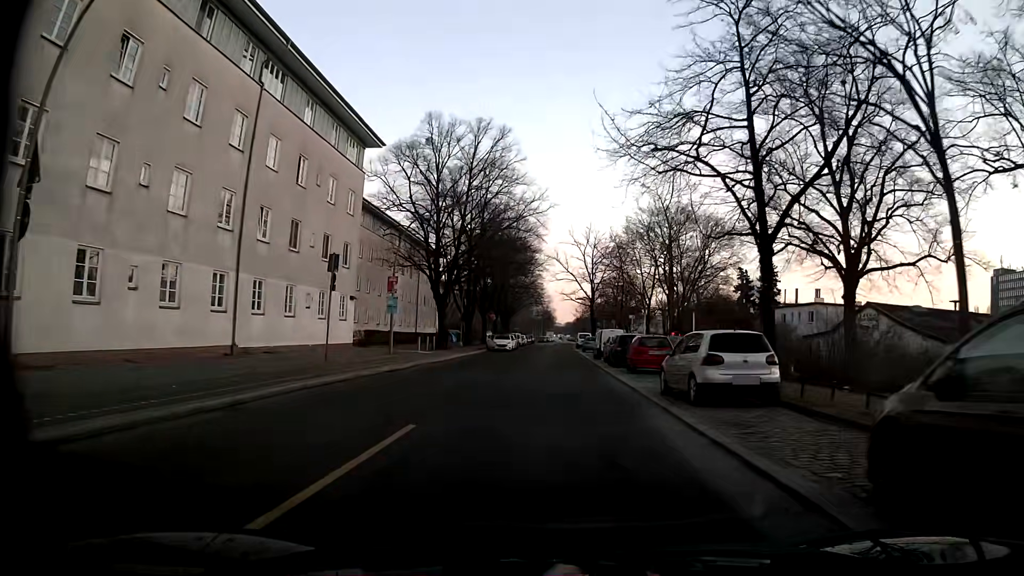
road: residential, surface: asphalt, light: Day
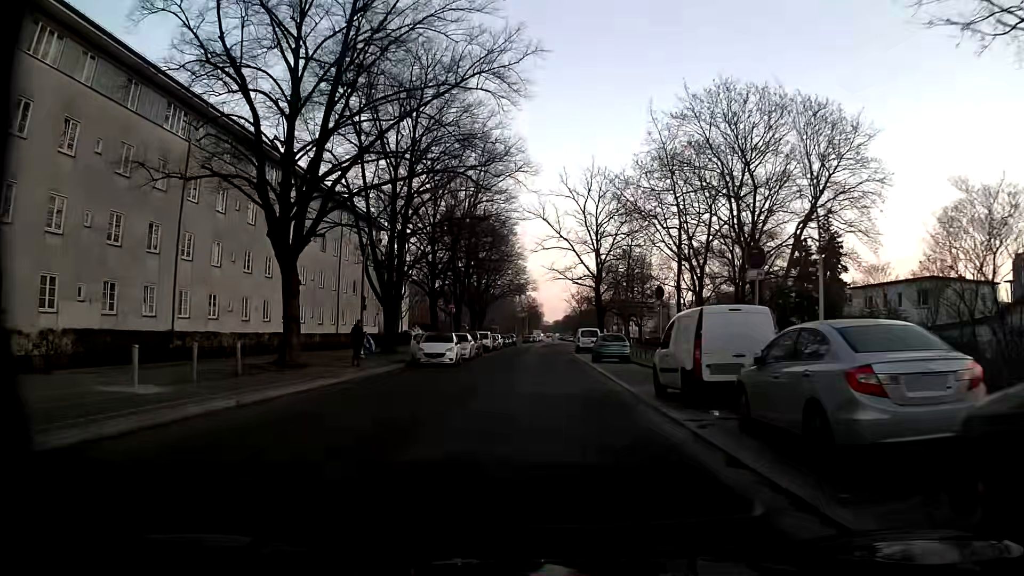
(+0.6, +28.9) m; +2°
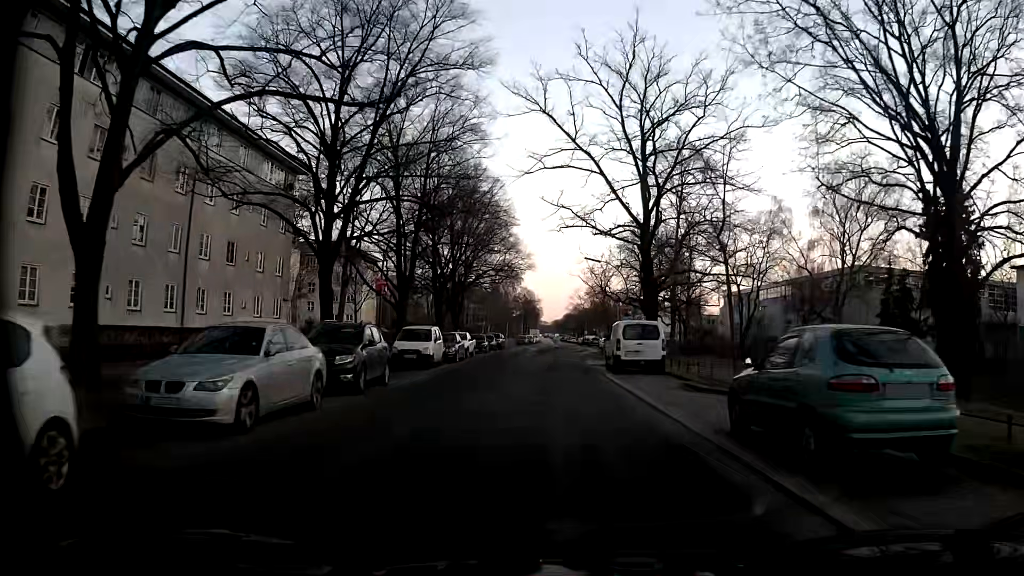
(-0.6, +26.7) m; -1°
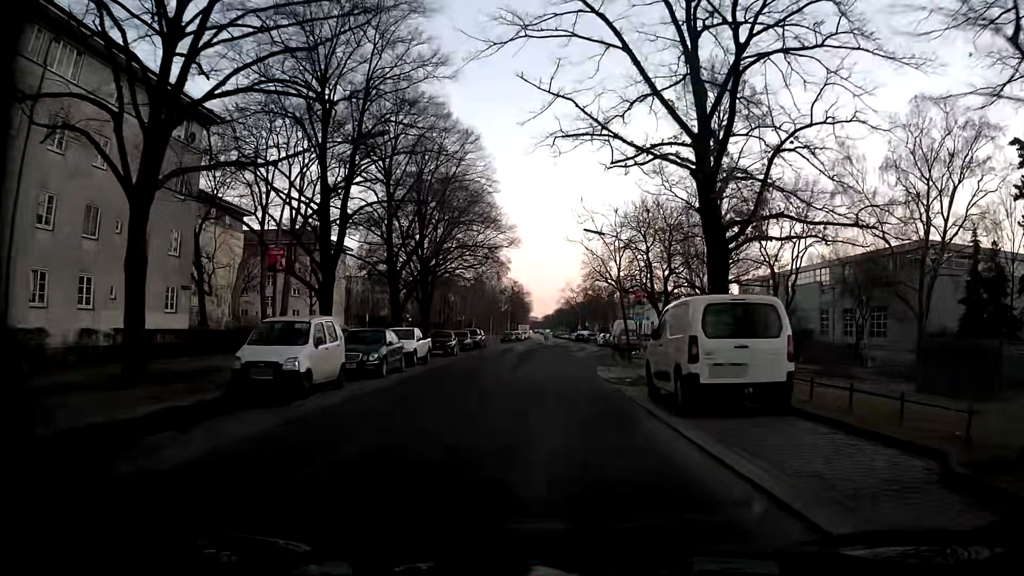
(+0.2, +13.0) m; +2°
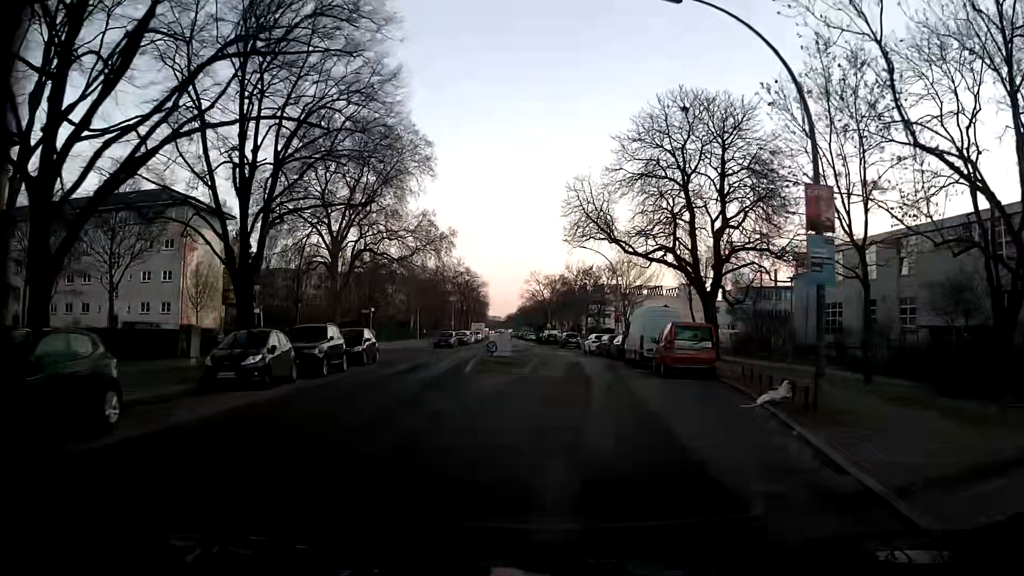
(0.0, +31.3) m; +2°
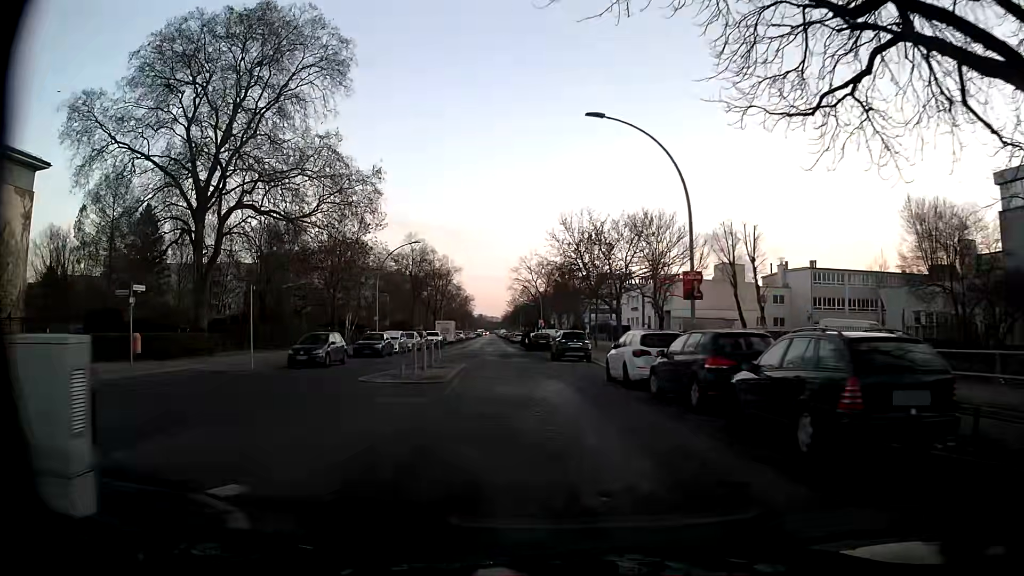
(+0.9, +31.4) m; 0°
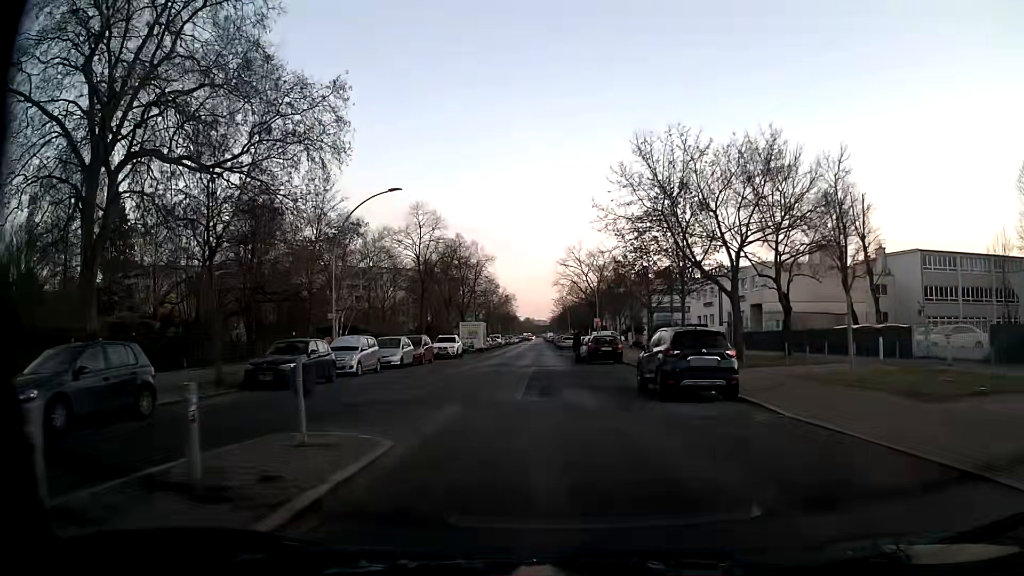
(-0.9, +19.4) m; -4°
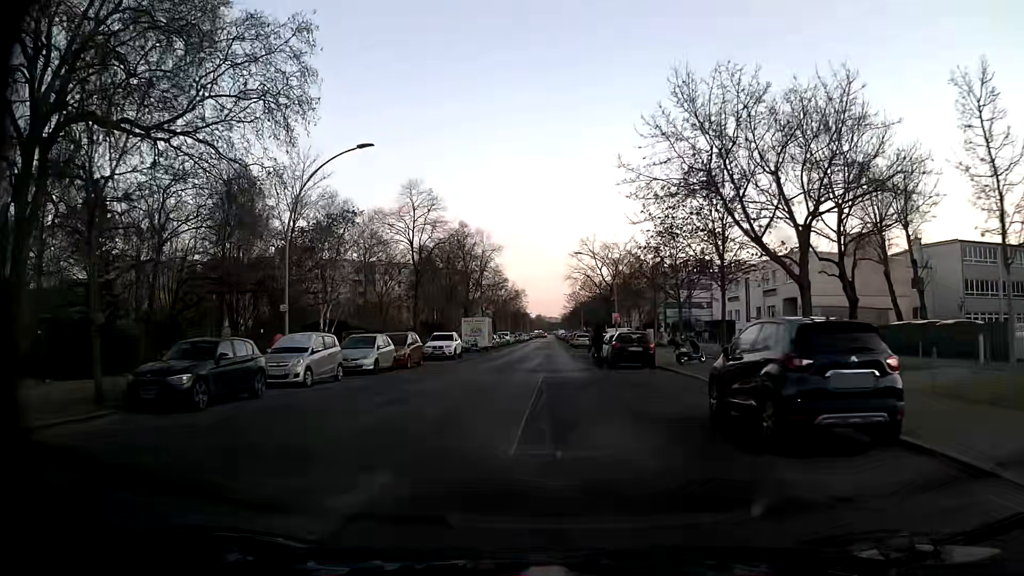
(-0.1, +6.7) m; -1°
(0, +10) (0, +20) (0, +30) (0, +40) (0, +50) (0, +60) (0, +70) (0, +80) (0, +90) (0, +100) m
